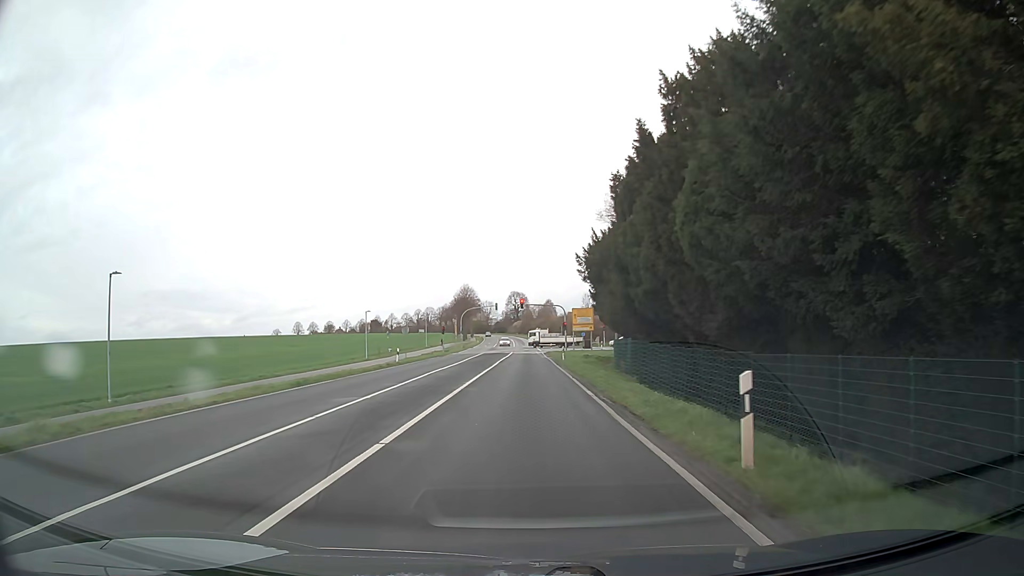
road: secondary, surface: asphalt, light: Day
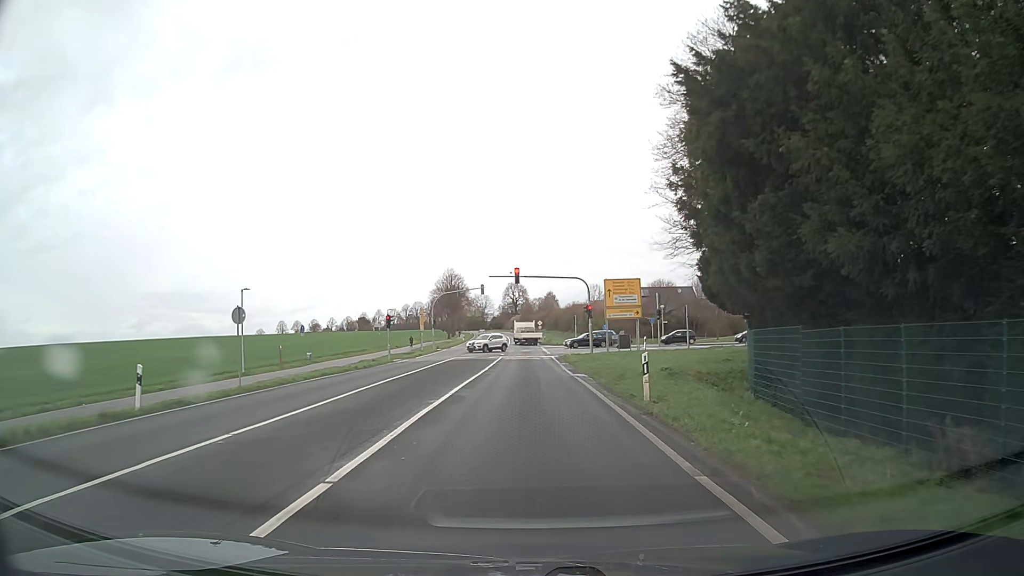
(0.0, +32.6) m; 0°
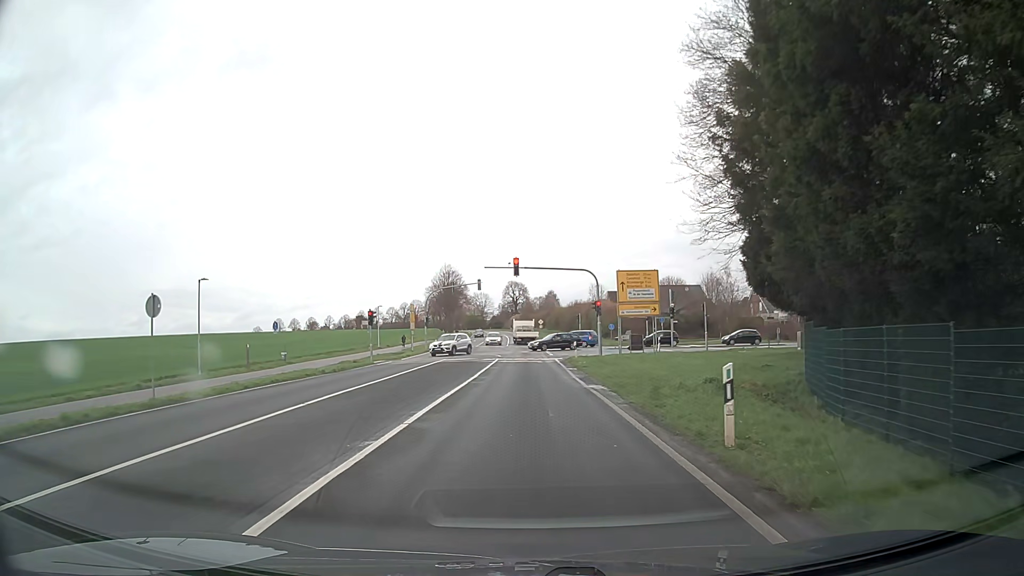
(0.0, +5.9) m; 0°
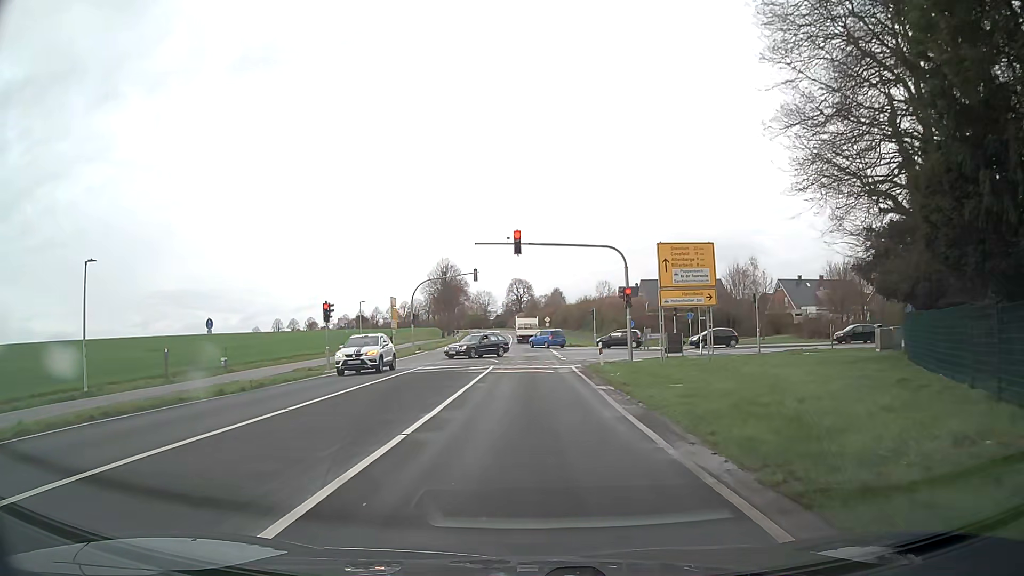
(0.0, +10.9) m; -1°
